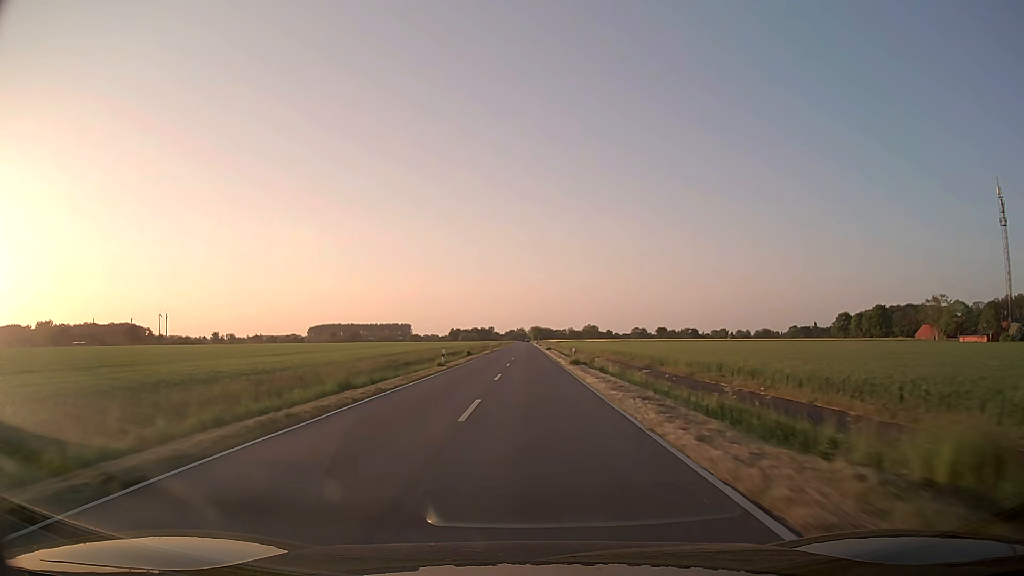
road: secondary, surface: asphalt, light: Day
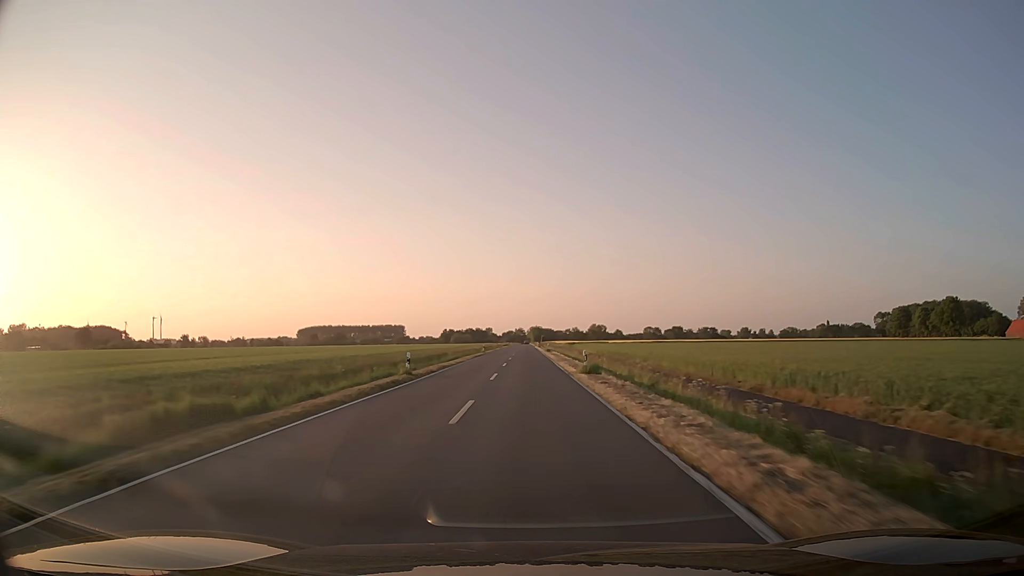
(+0.1, +60.7) m; 0°
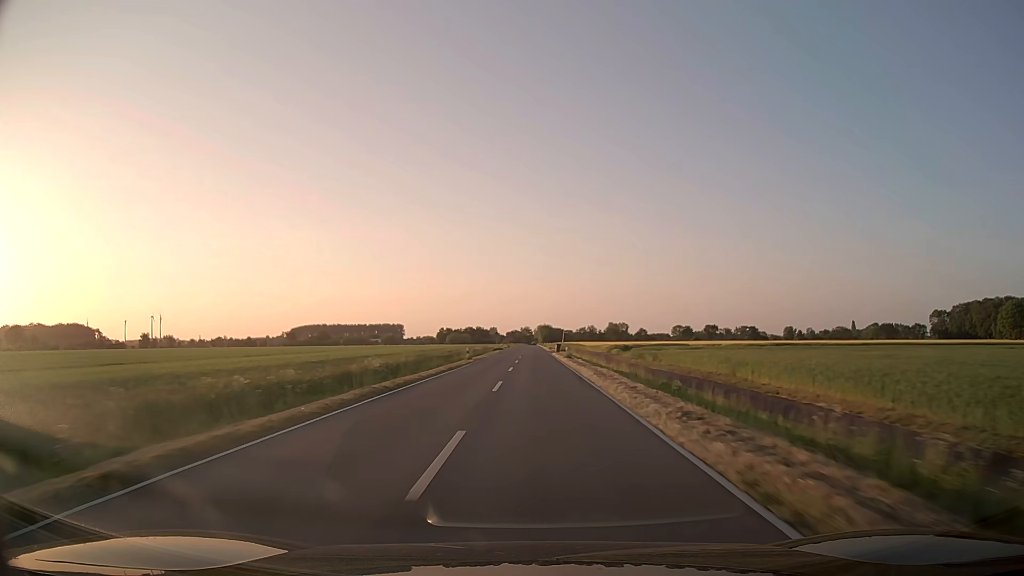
(-0.4, +77.4) m; -1°
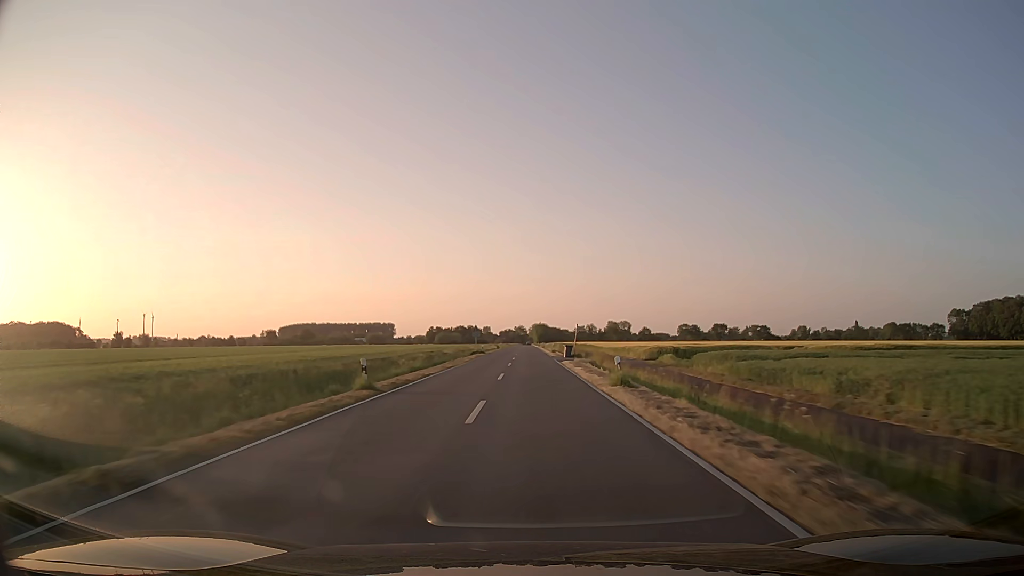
(+0.1, +31.2) m; +1°
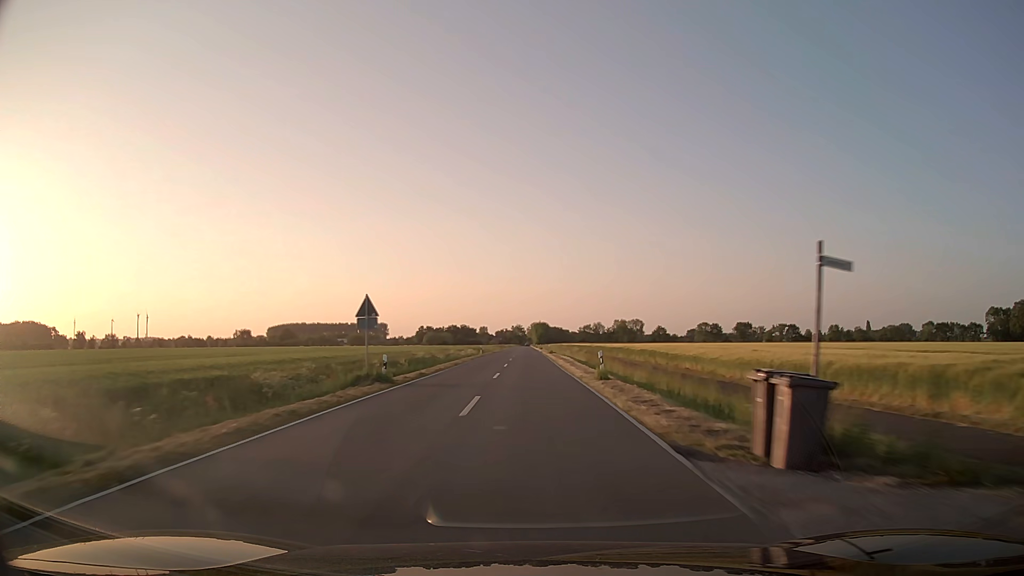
(0.0, +47.1) m; 0°
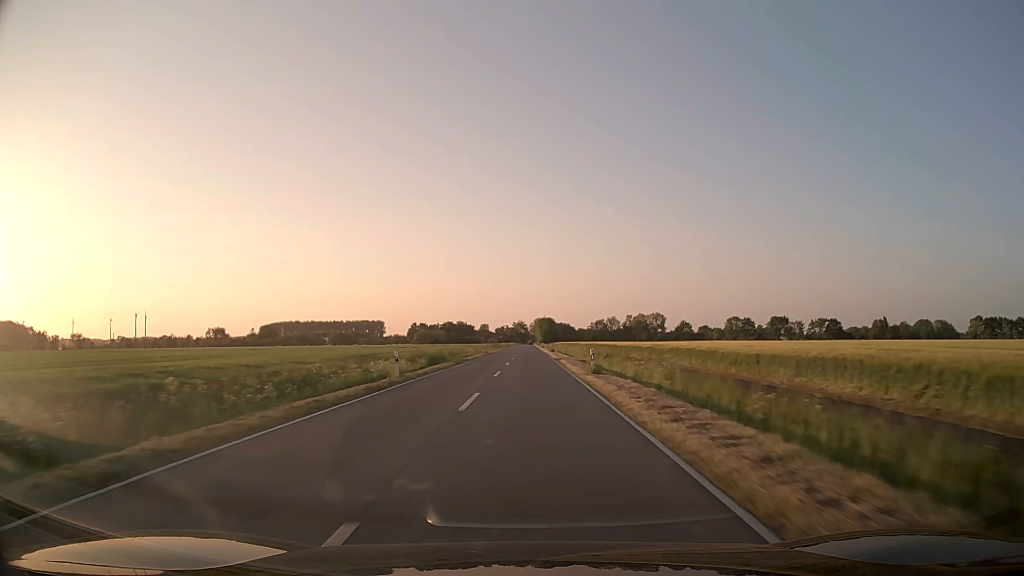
(+0.1, +47.2) m; 0°
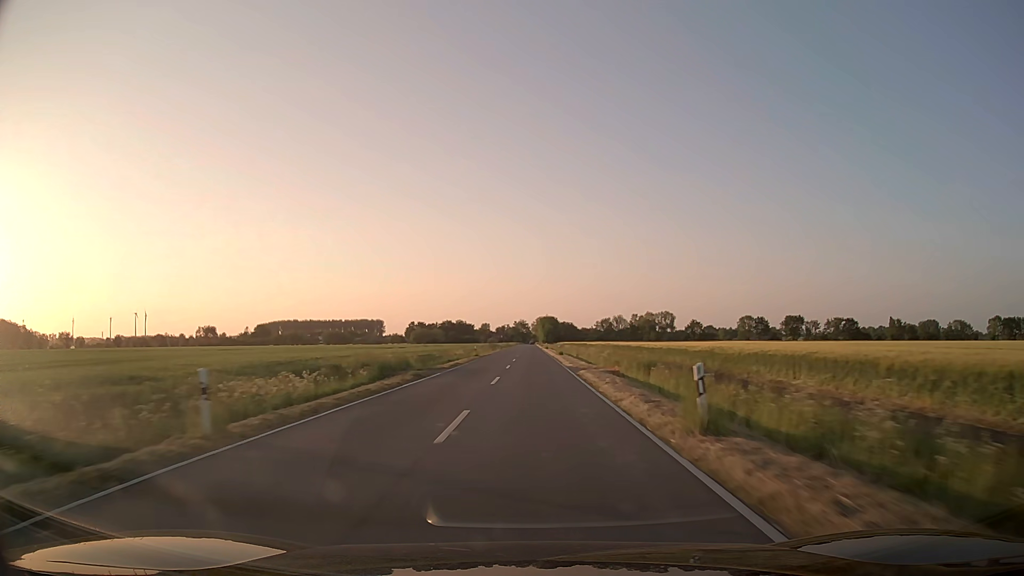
(0.0, +15.8) m; 0°
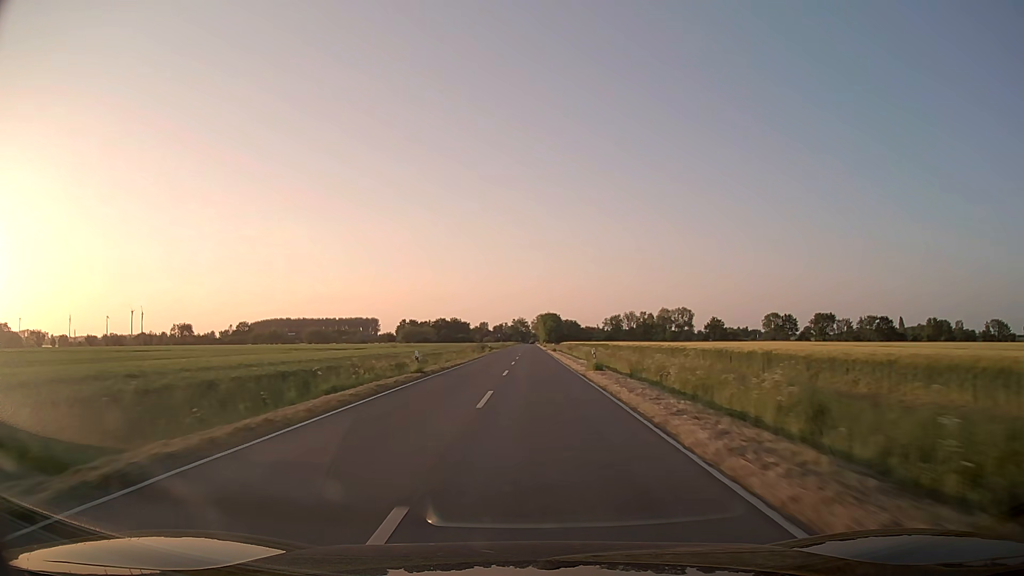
(0.0, +31.6) m; 0°
(0, +10) (0, +20) (0, +30) (0, +40) (0, +50) (0, +60) (0, +70) (0, +80) (0, +90) (0, +100) m
